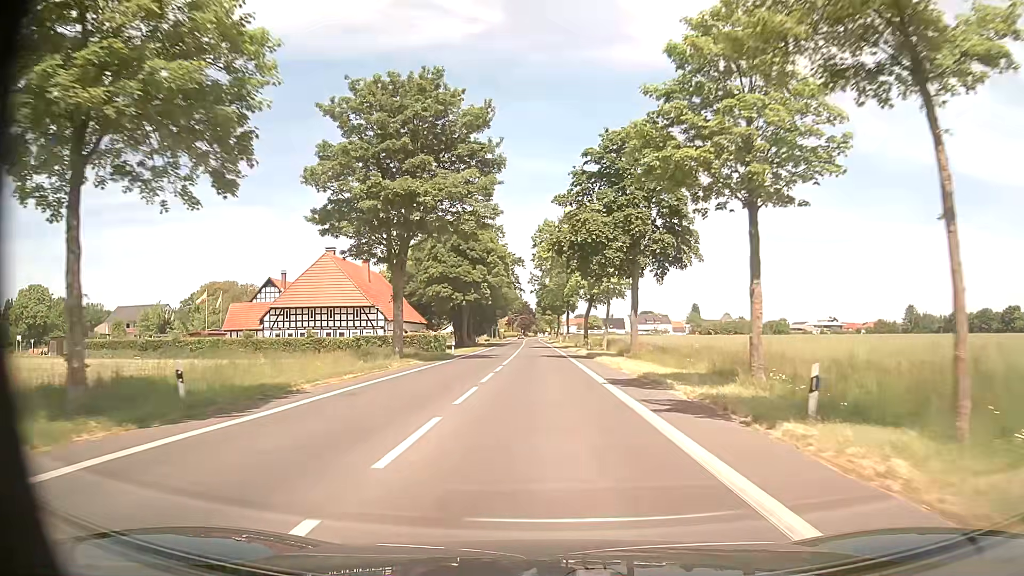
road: tertiary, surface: asphalt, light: Day
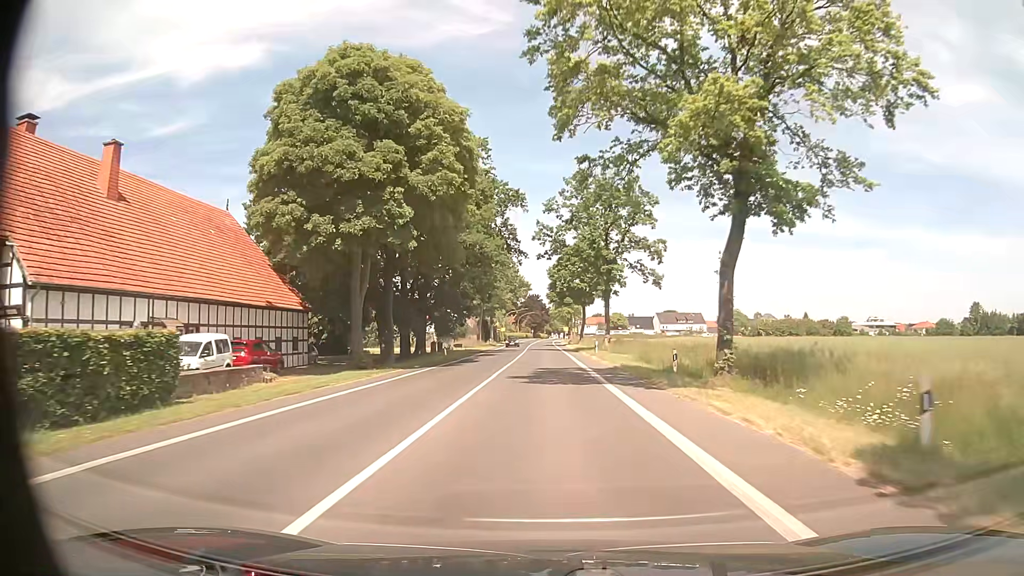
(-0.6, +52.3) m; -1°
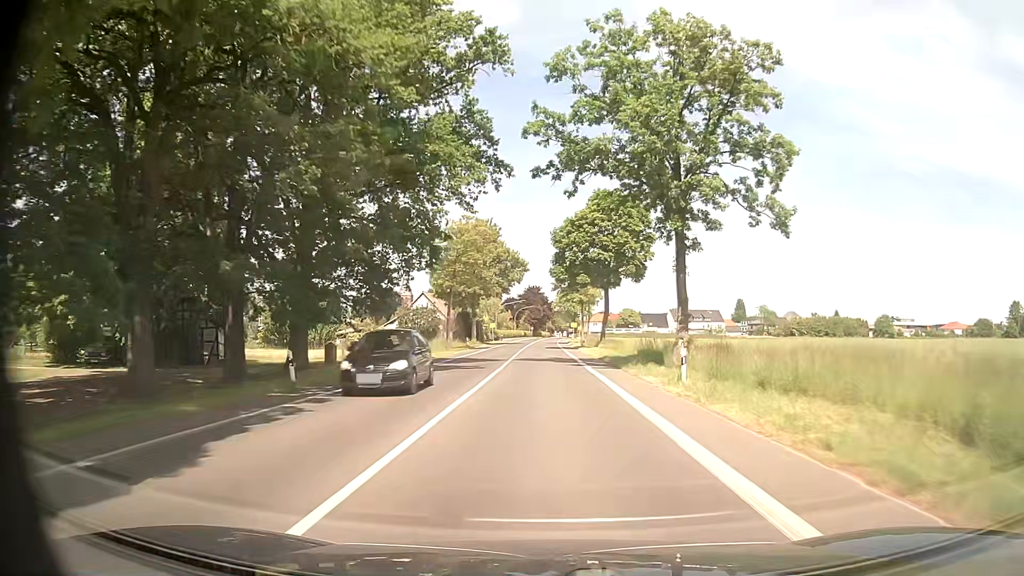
(-0.1, +31.8) m; 0°
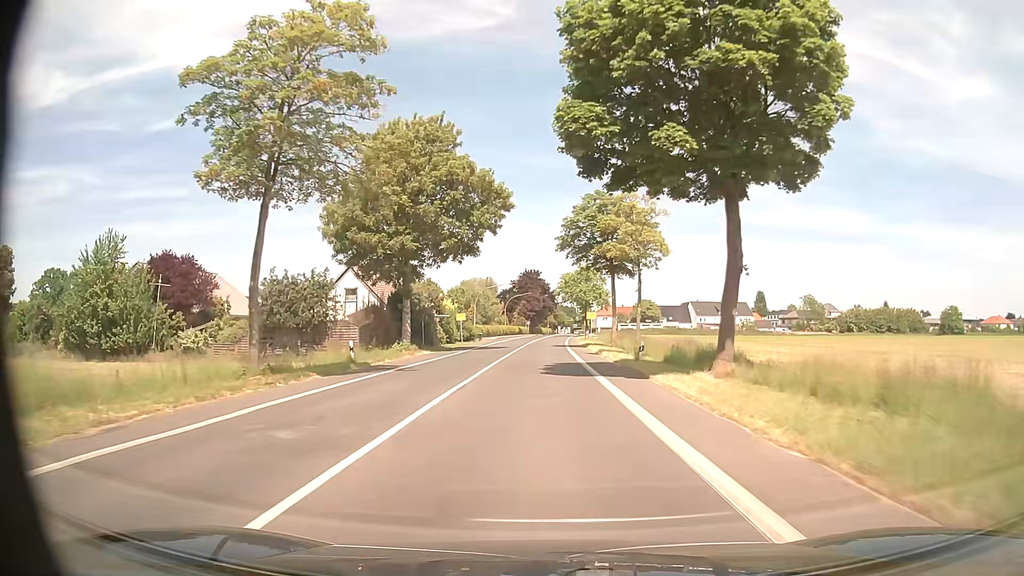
(0.0, +41.5) m; 0°
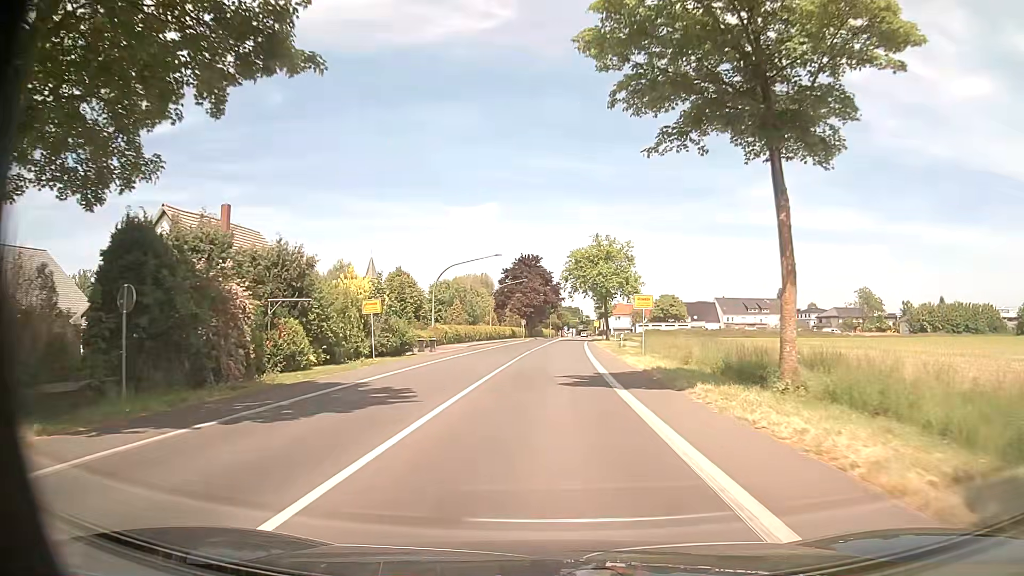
(+0.1, +35.7) m; 0°
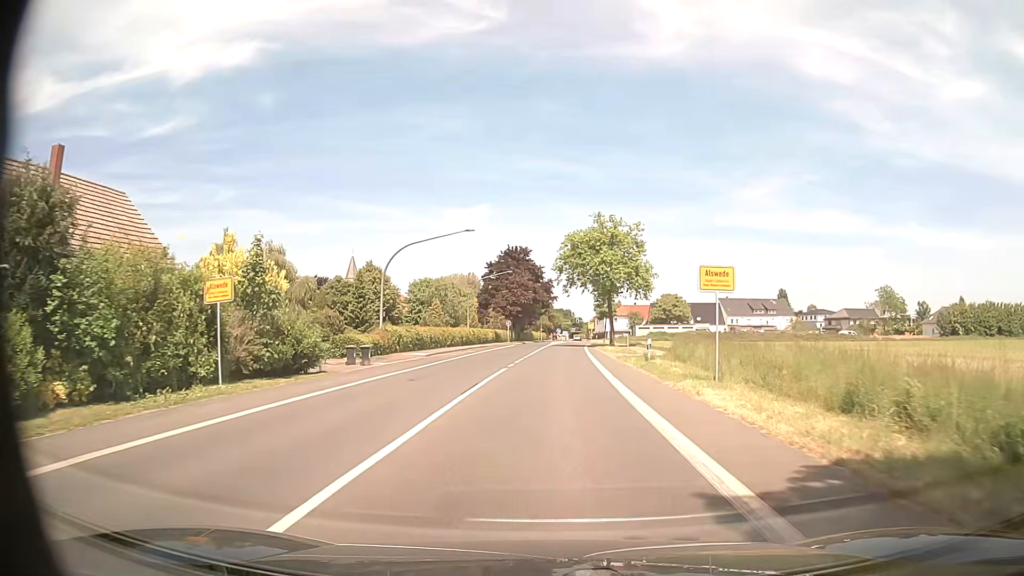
(+0.1, +15.5) m; +1°
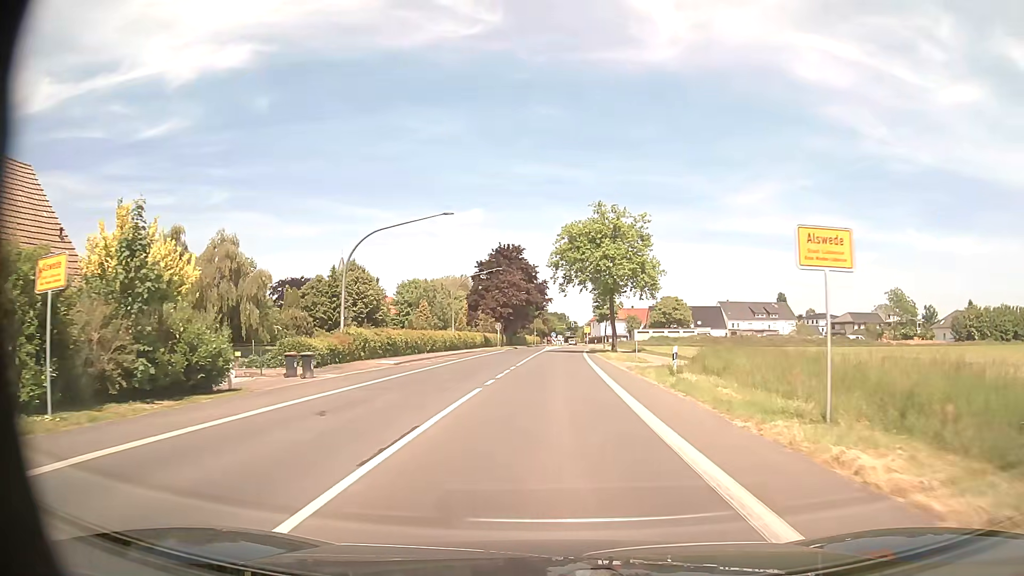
(+0.1, +7.3) m; +1°
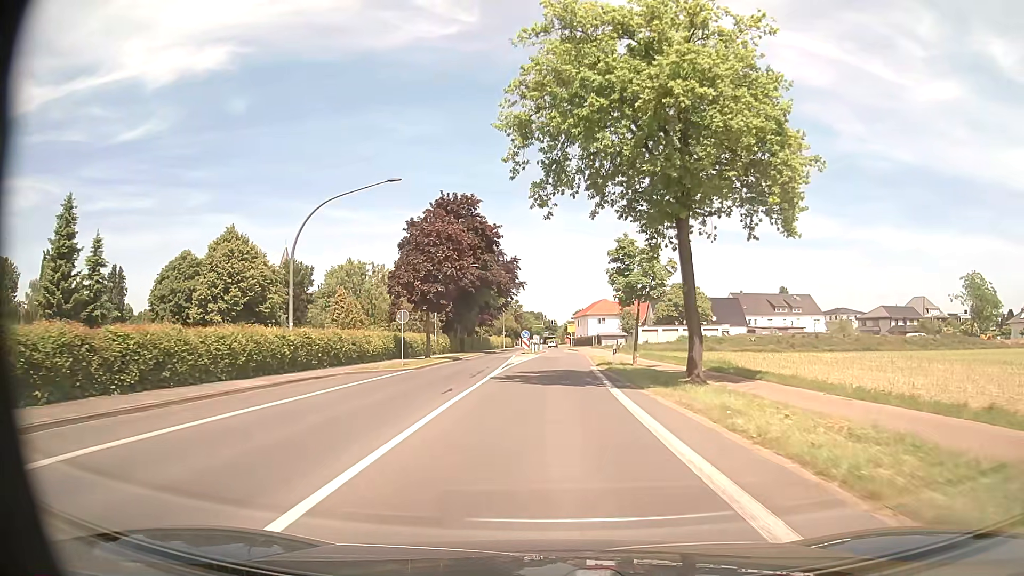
(+0.6, +37.5) m; +2°
(0, +10) (0, +20) (0, +30) (+1, +40) (+1, +50) (+1, +60) (+1, +70) (+1, +80) (+1, +90) (+1, +100) m
